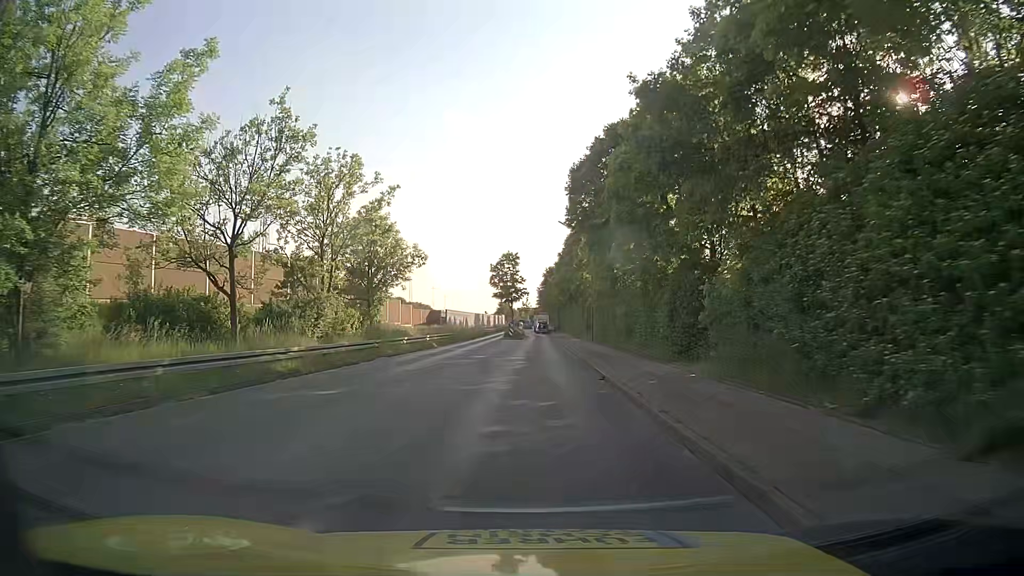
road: tertiary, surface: asphalt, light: Day
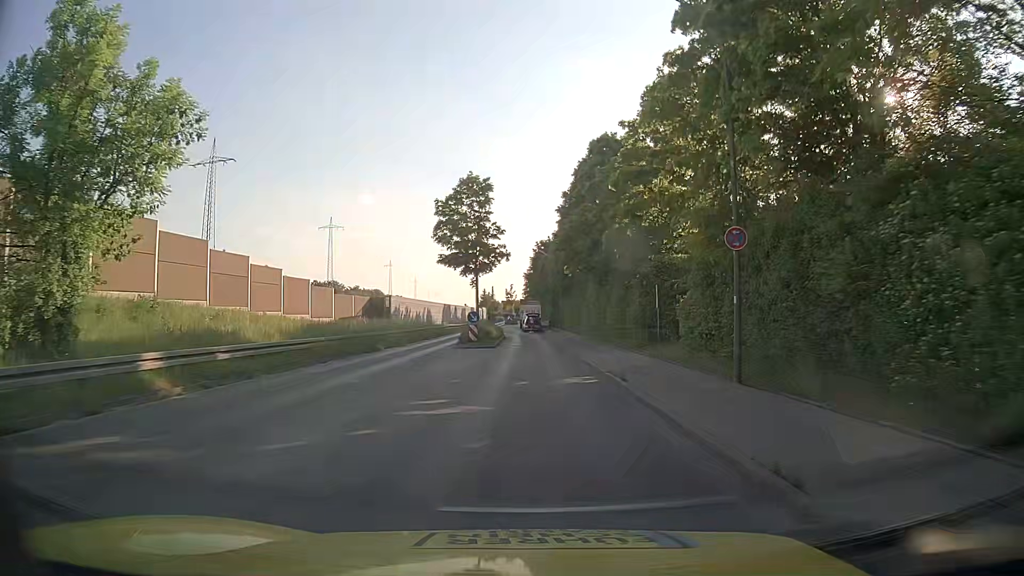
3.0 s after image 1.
(+0.3, +34.0) m; +1°
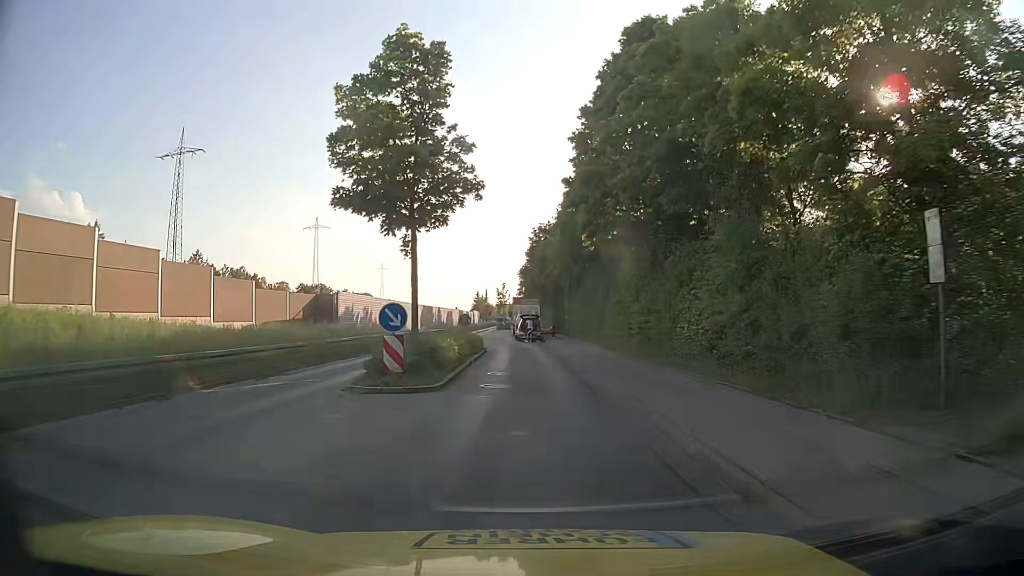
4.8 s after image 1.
(+0.2, +18.4) m; +1°
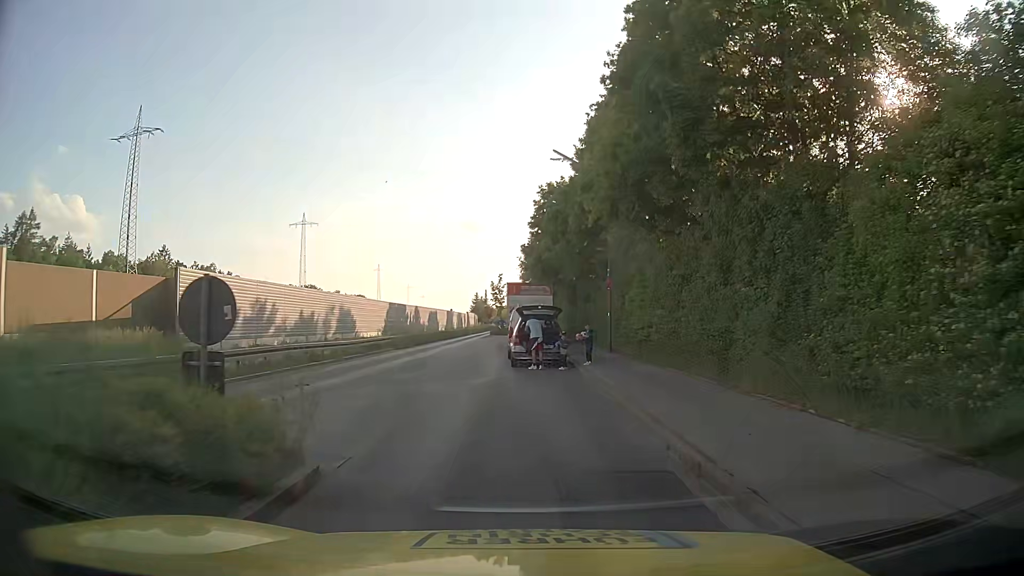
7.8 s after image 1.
(-0.1, +25.6) m; +1°
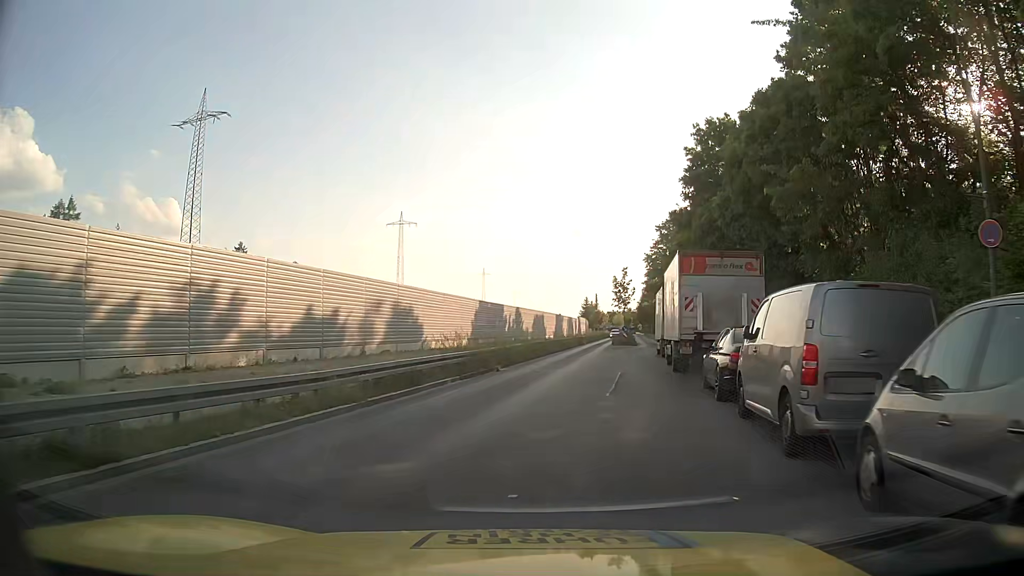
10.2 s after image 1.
(-2.3, +18.6) m; -10°
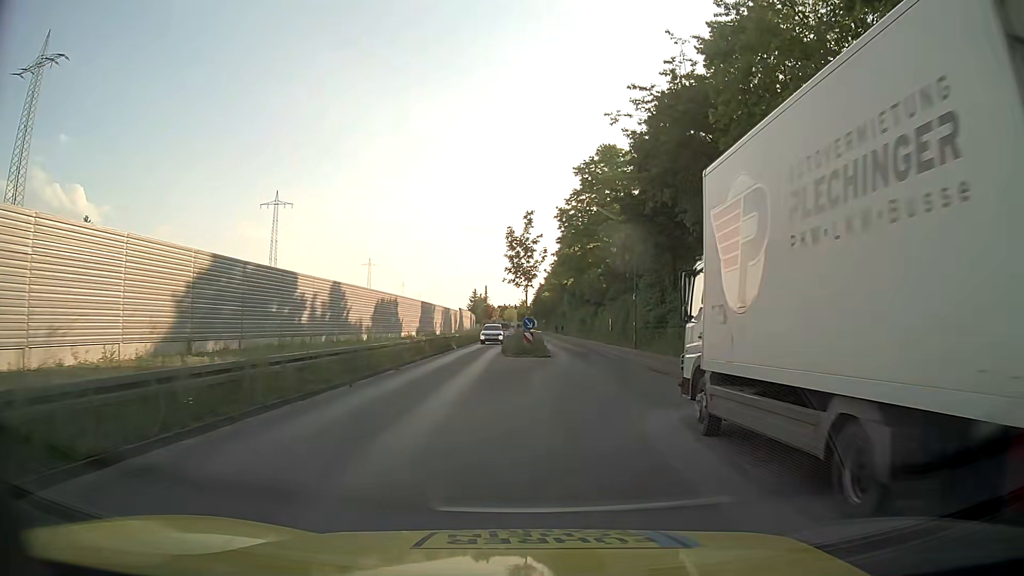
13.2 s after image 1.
(+3.8, +30.6) m; +10°
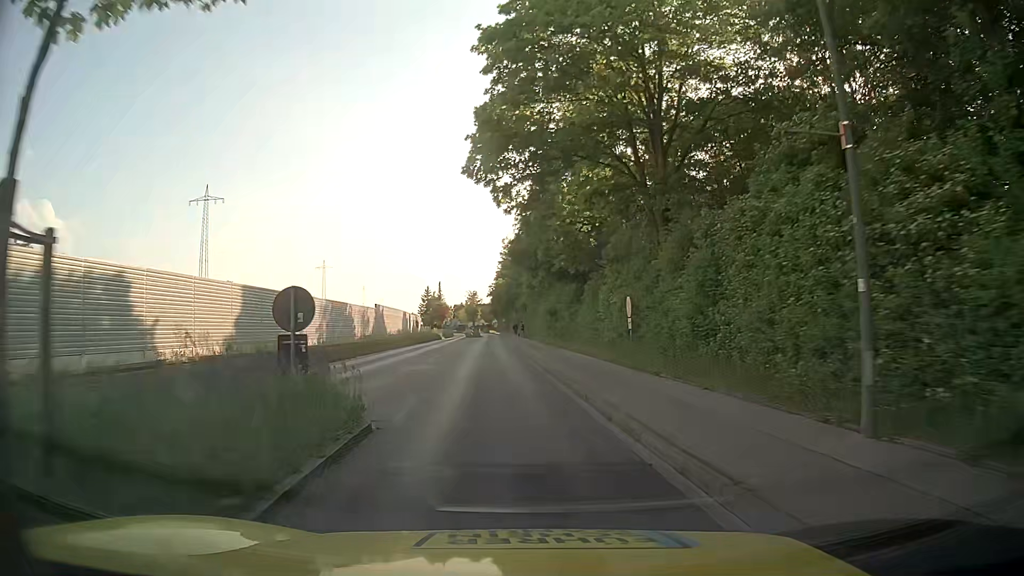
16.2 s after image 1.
(+2.5, +33.3) m; +3°
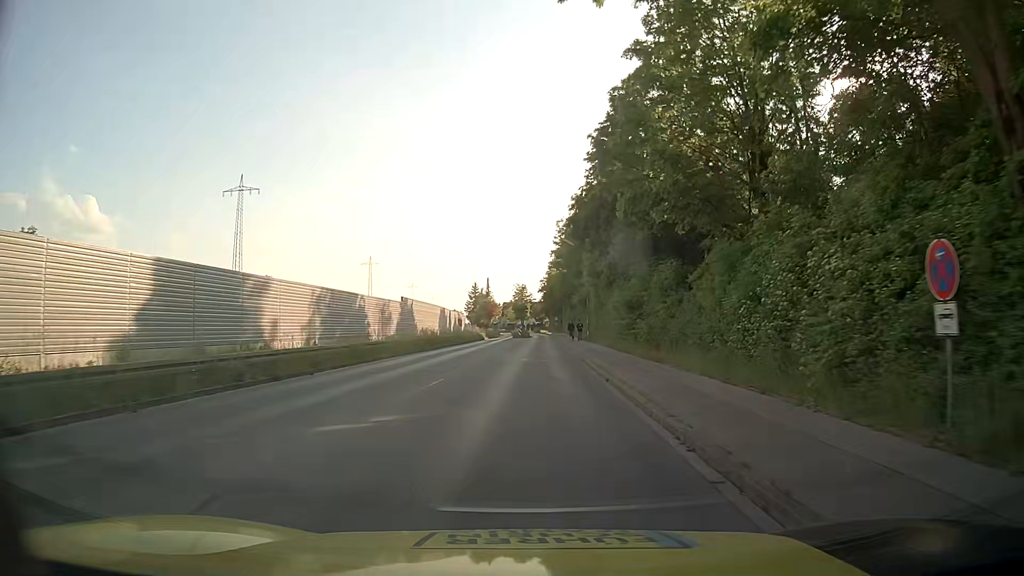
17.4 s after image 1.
(-0.6, +13.6) m; -5°
(0, +10) (0, +20) (0, +30) (+1, +40) (+1, +50) (+2, +60) (+2, +70) (+3, +80) (+3, +90) (+3, +100) m
